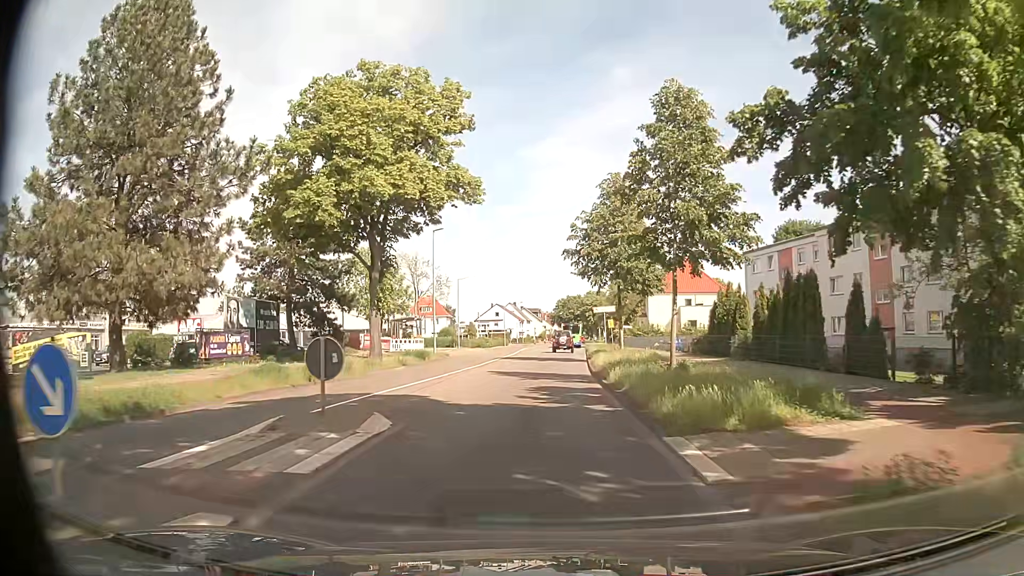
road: secondary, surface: asphalt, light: Day
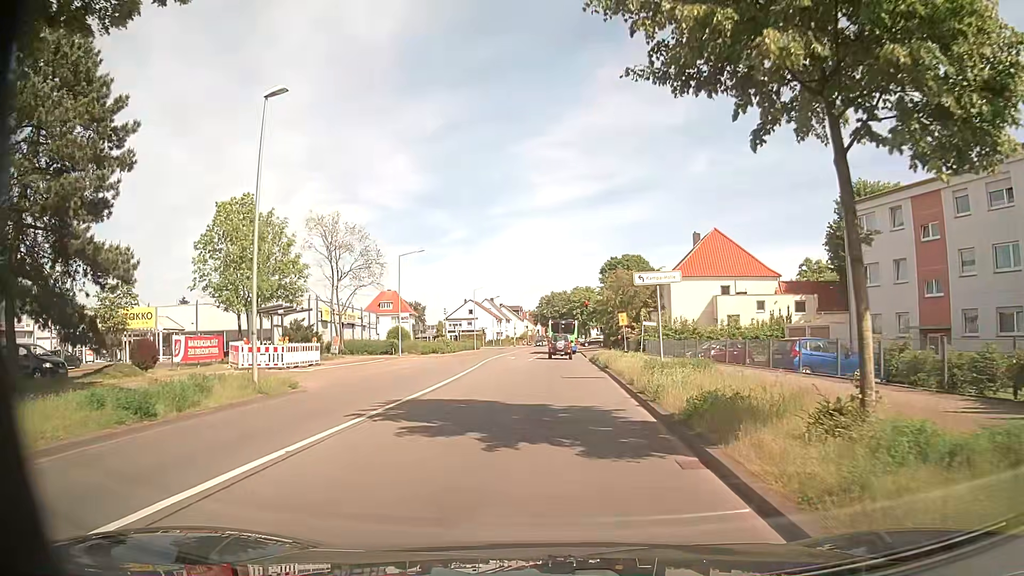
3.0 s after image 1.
(-0.1, +24.8) m; +1°
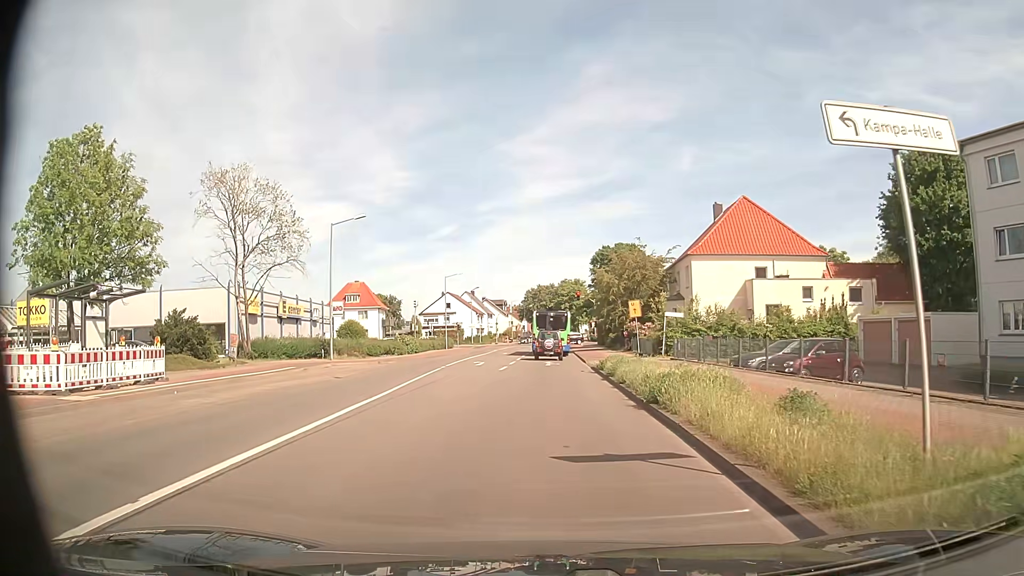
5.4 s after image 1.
(+0.3, +14.3) m; +2°
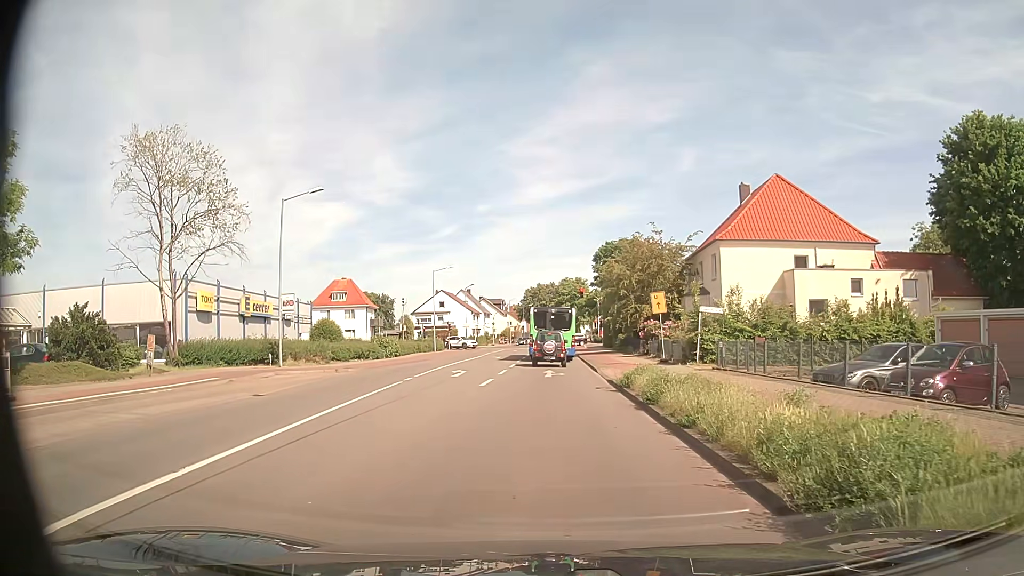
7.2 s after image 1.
(-0.1, +7.9) m; -1°
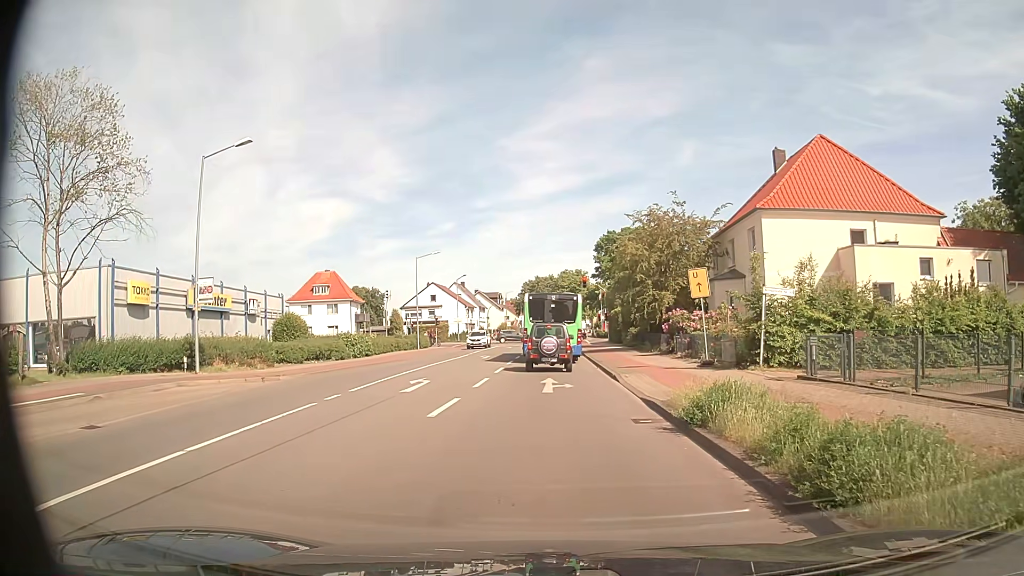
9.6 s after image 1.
(+0.1, +8.2) m; +1°
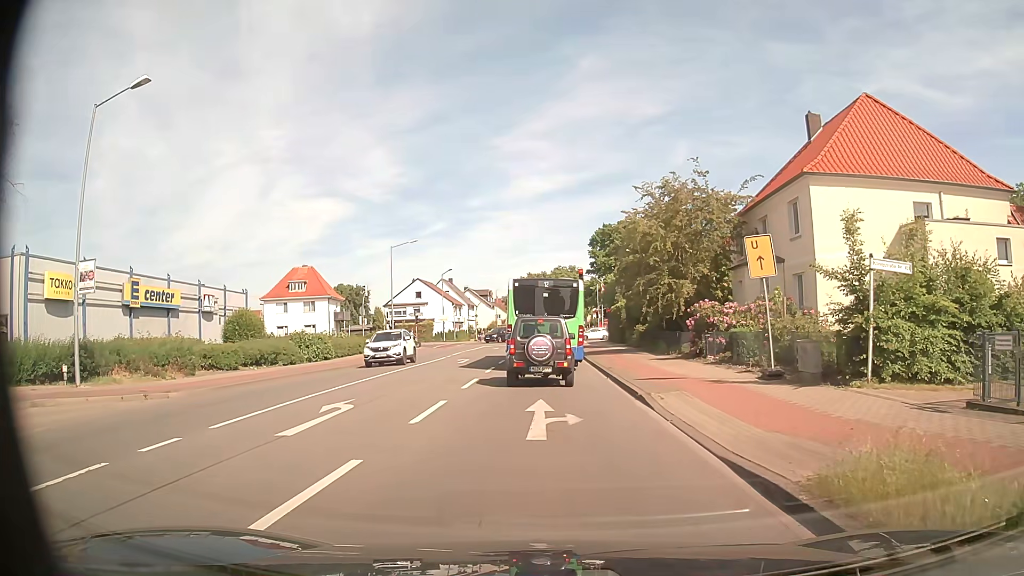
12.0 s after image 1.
(0.0, +7.1) m; 0°
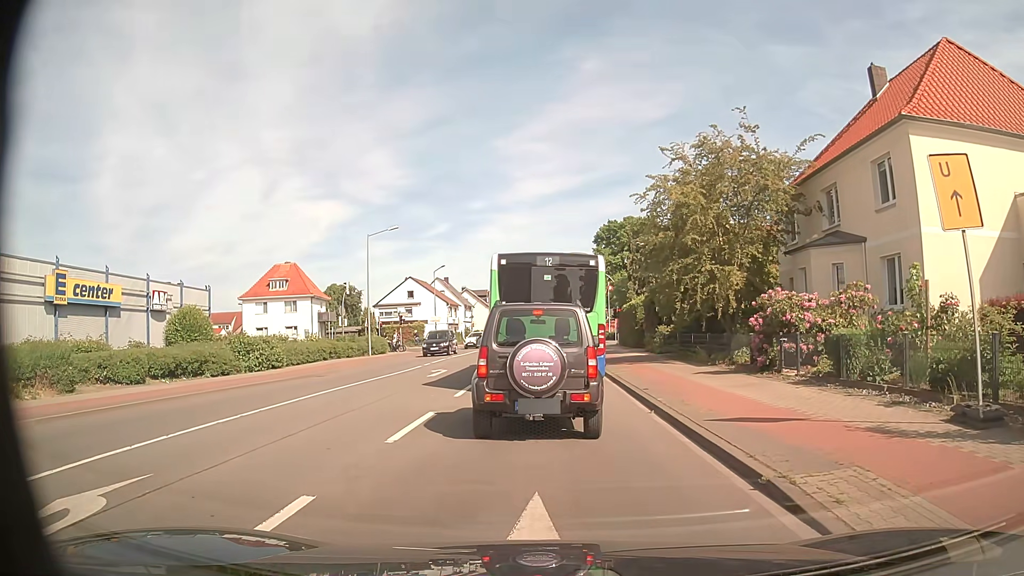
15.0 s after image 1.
(0.0, +7.6) m; -1°
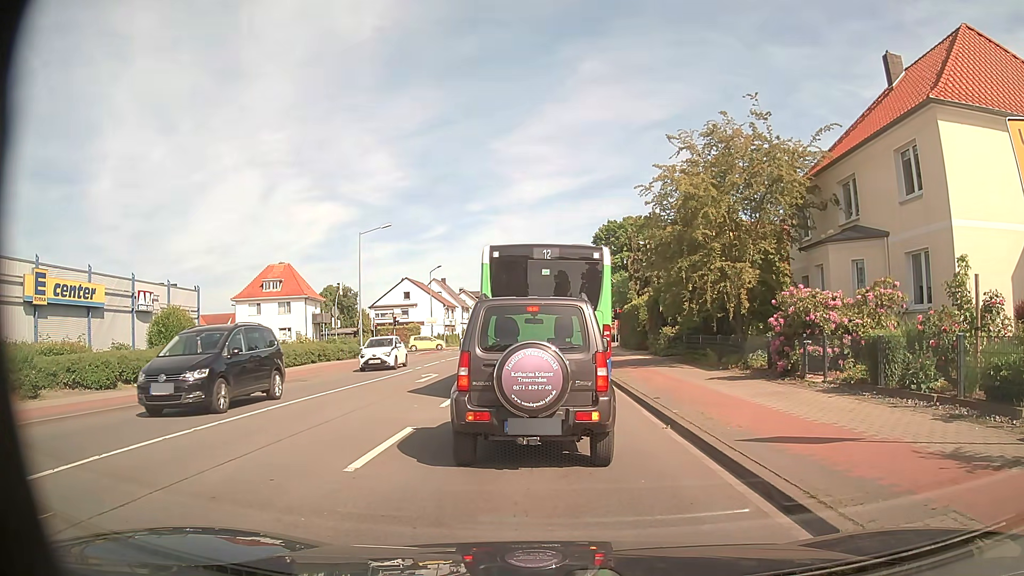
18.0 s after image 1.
(0.0, +1.7) m; 0°
(0, +10) (0, +20) (0, +30) (0, +40) (0, +50) (0, +60) (+1, +70) (+1, +80) (+1, +90) (+1, +100) m
